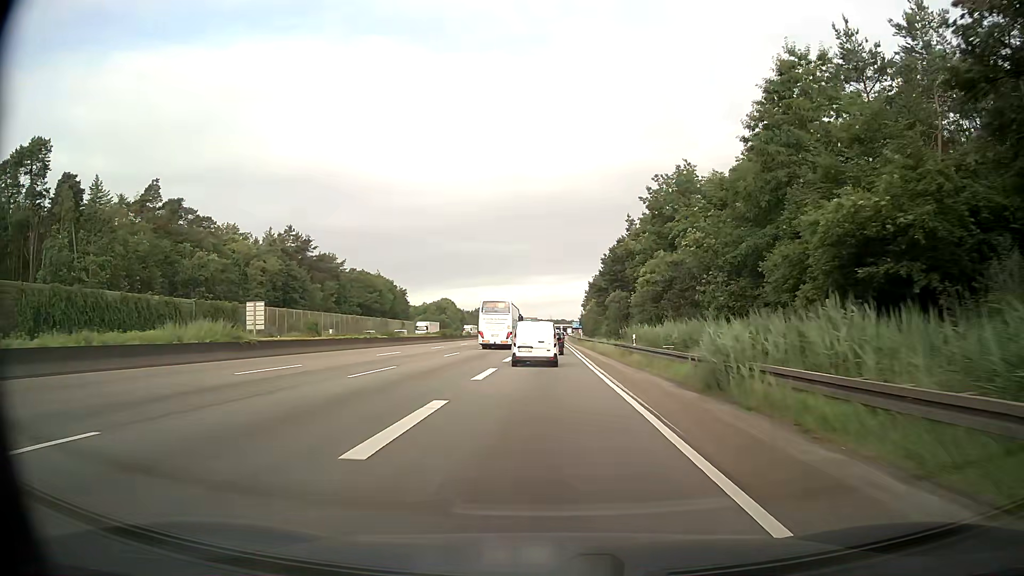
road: motorway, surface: asphalt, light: Day
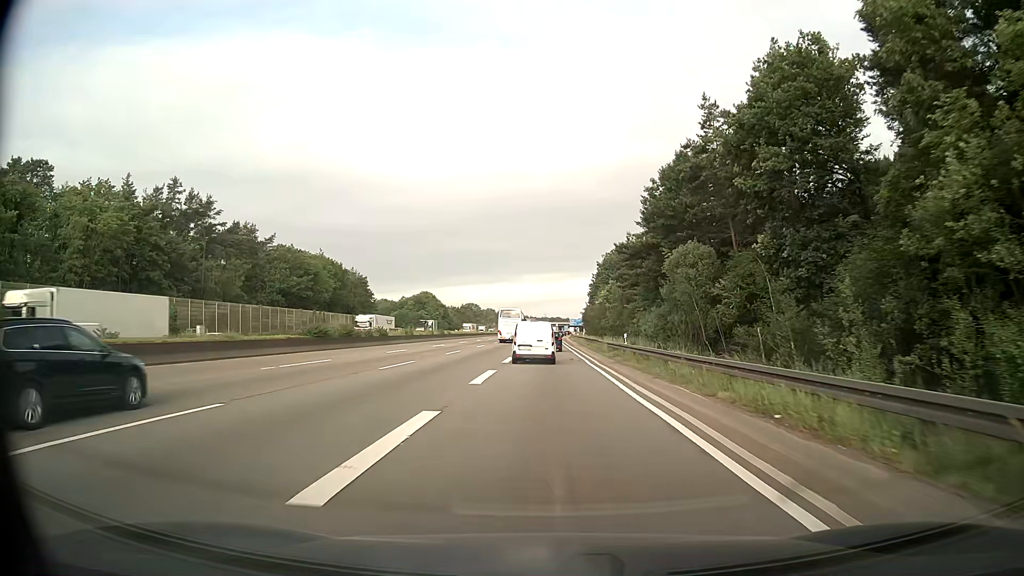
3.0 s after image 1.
(0.0, +50.4) m; 0°
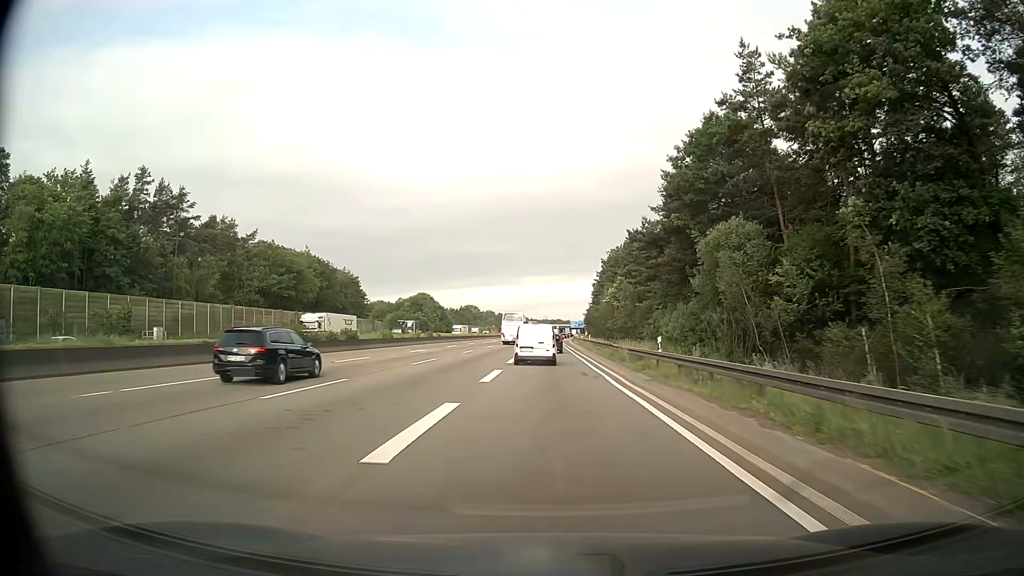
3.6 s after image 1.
(0.0, +10.3) m; 0°
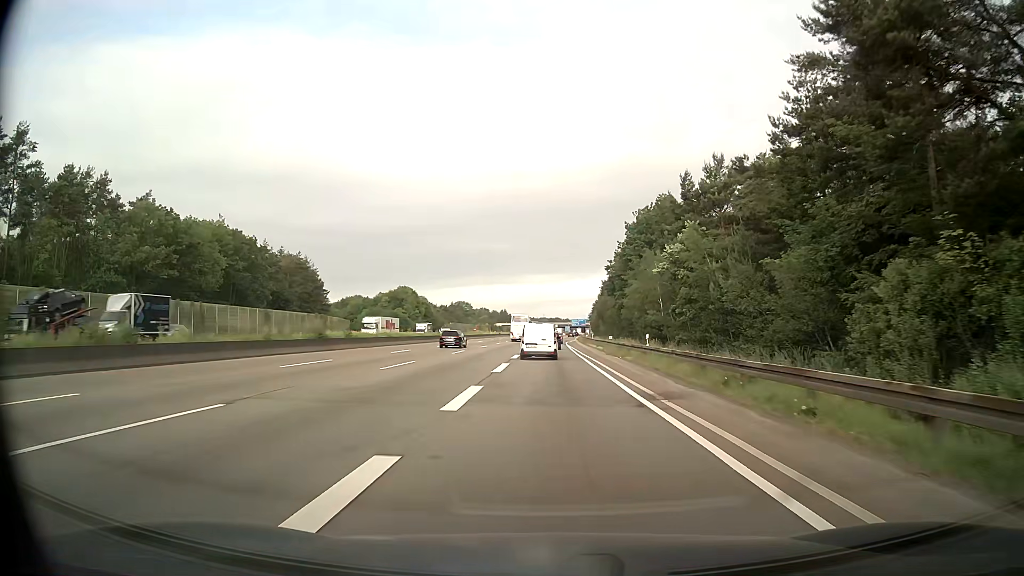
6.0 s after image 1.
(+0.1, +42.2) m; 0°
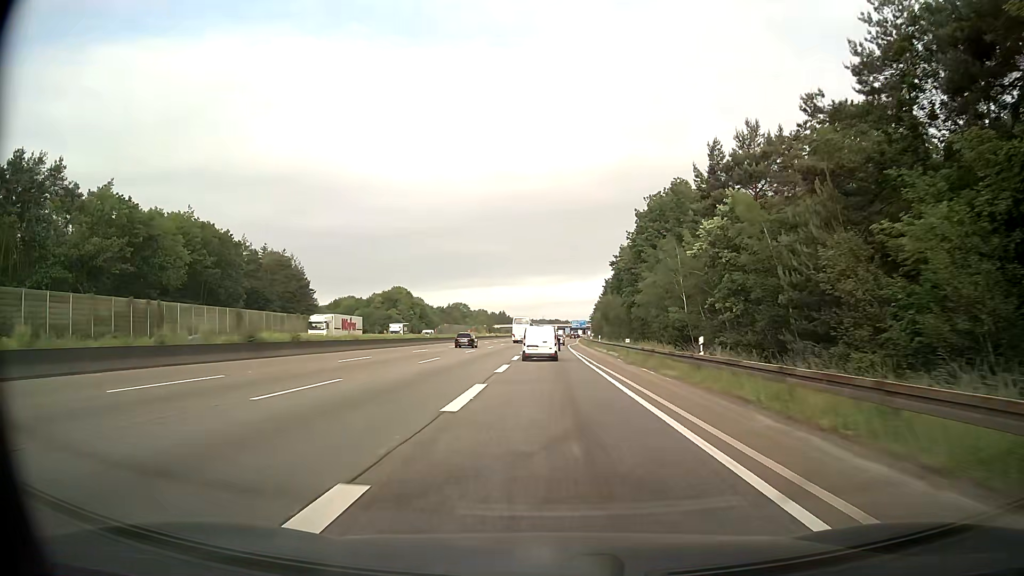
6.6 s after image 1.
(0.0, +10.9) m; 0°
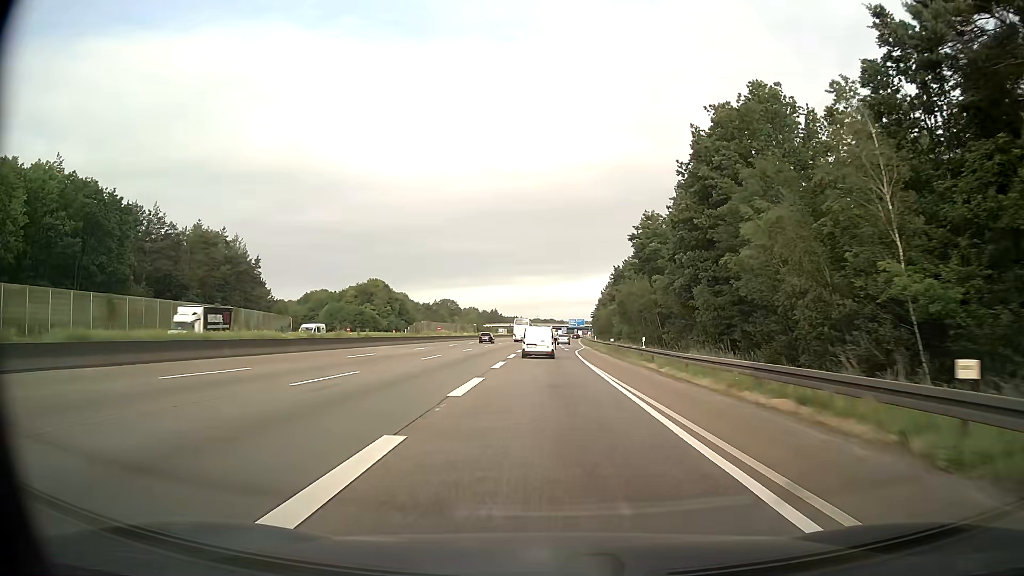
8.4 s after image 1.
(0.0, +33.5) m; 0°
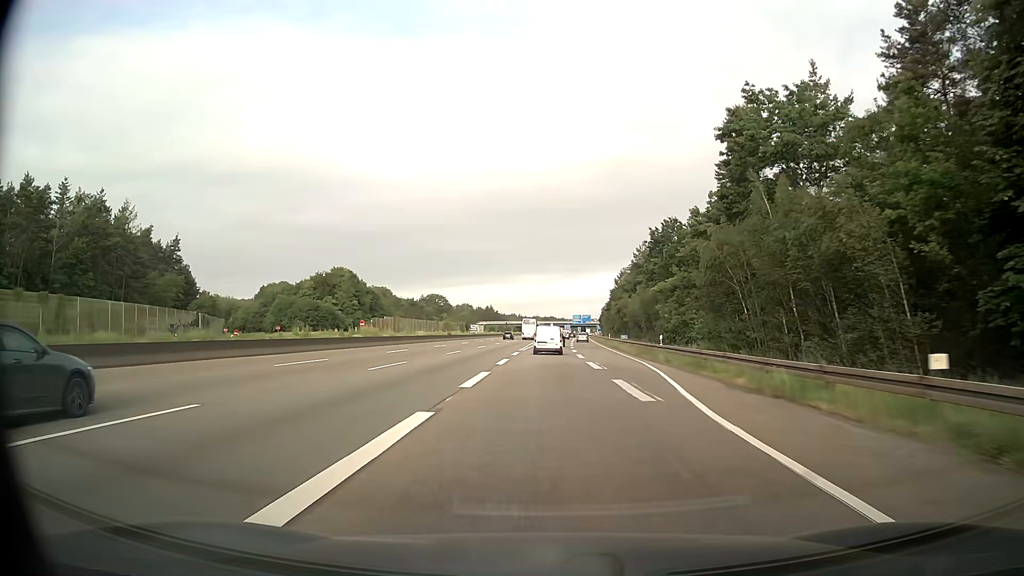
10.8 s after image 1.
(+0.2, +46.5) m; 0°
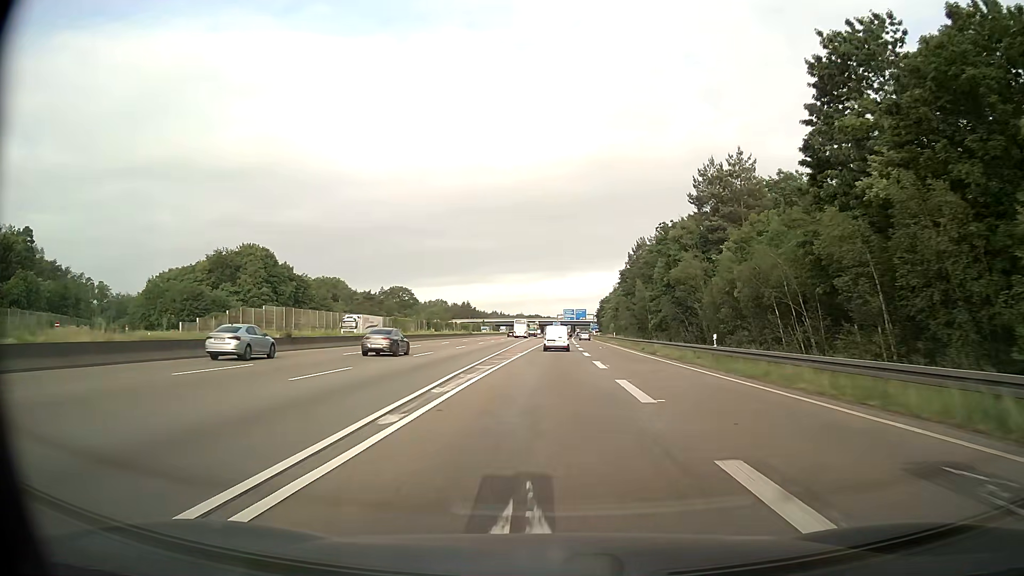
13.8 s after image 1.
(+0.7, +60.8) m; +1°
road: motorway_link
(0, +10) (0, +20) (0, +30) (+1, +40) (+1, +50) (+1, +60) (+1, +70) (+2, +80) (+2, +90) (+2, +100) m
